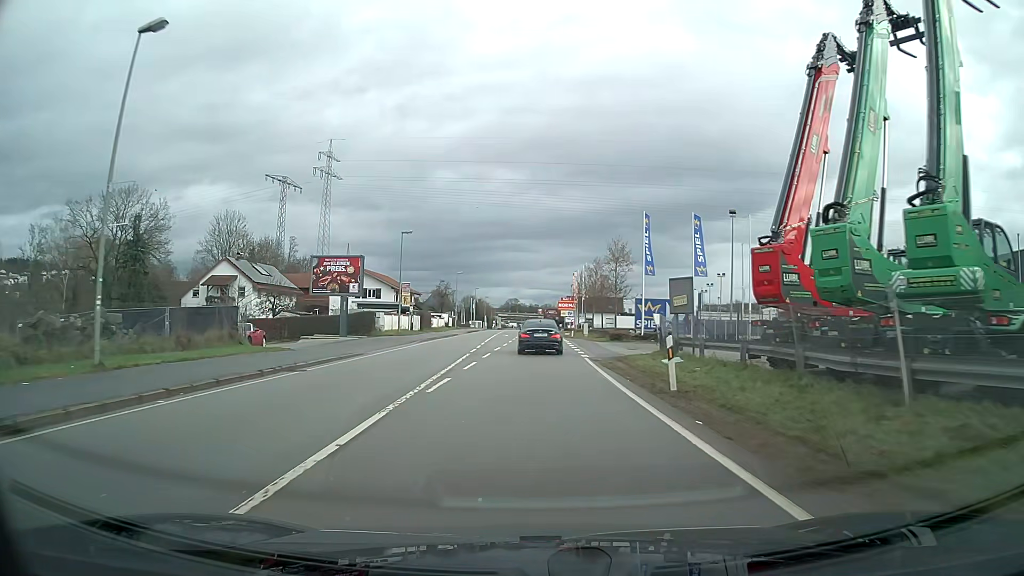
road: primary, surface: asphalt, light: Day
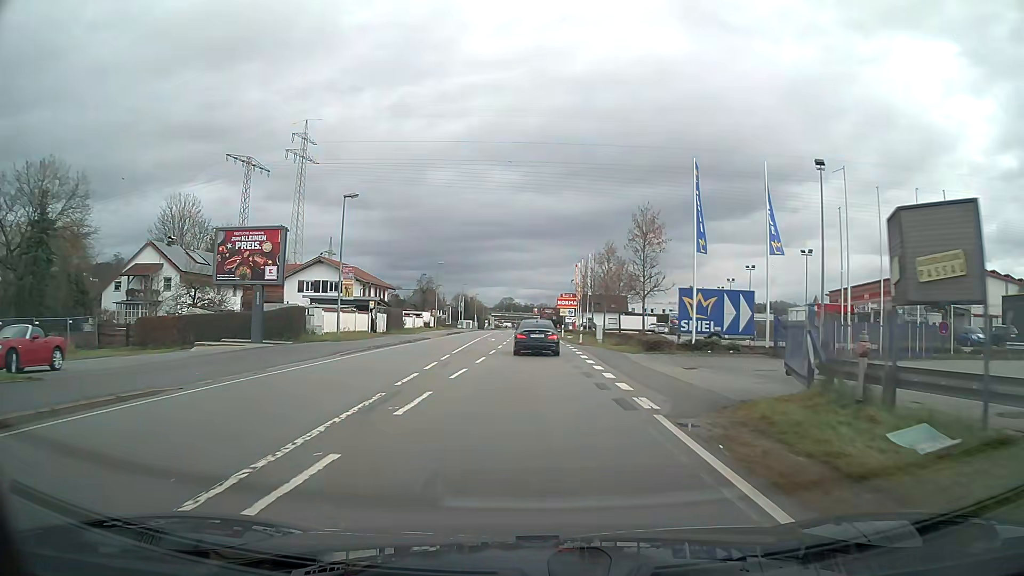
(0.0, +15.0) m; 0°
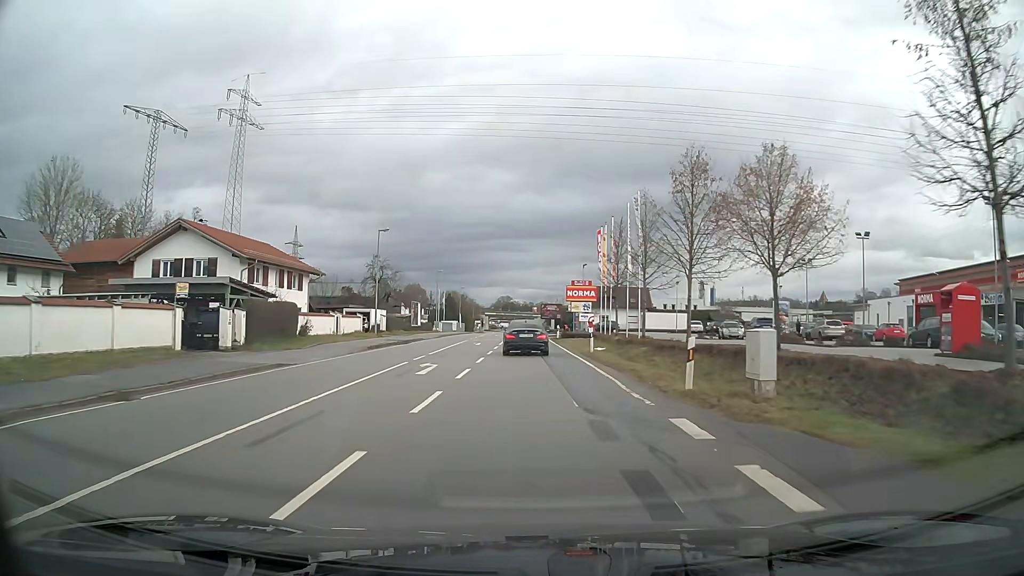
(+0.1, +29.8) m; 0°
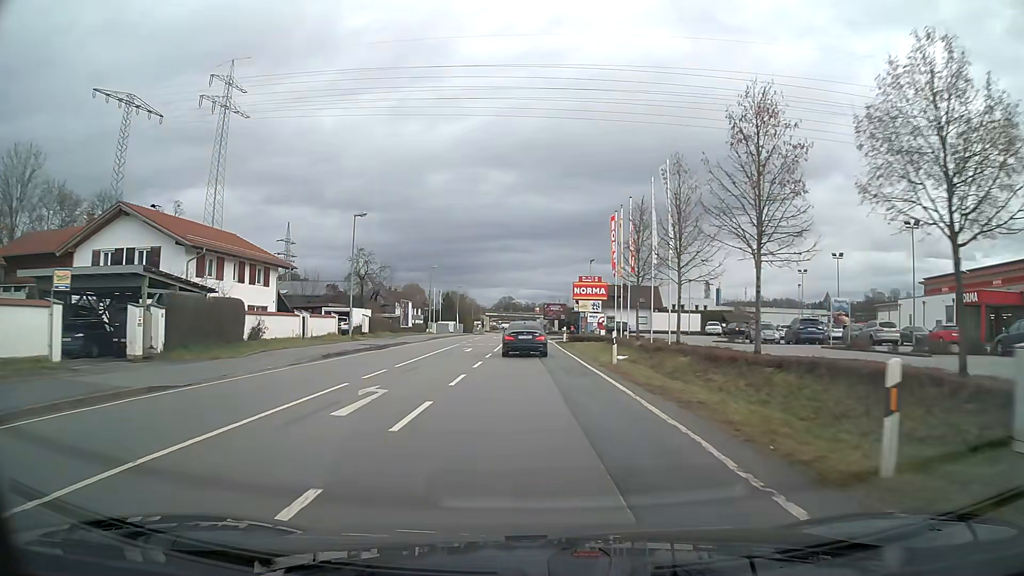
(0.0, +7.5) m; 0°
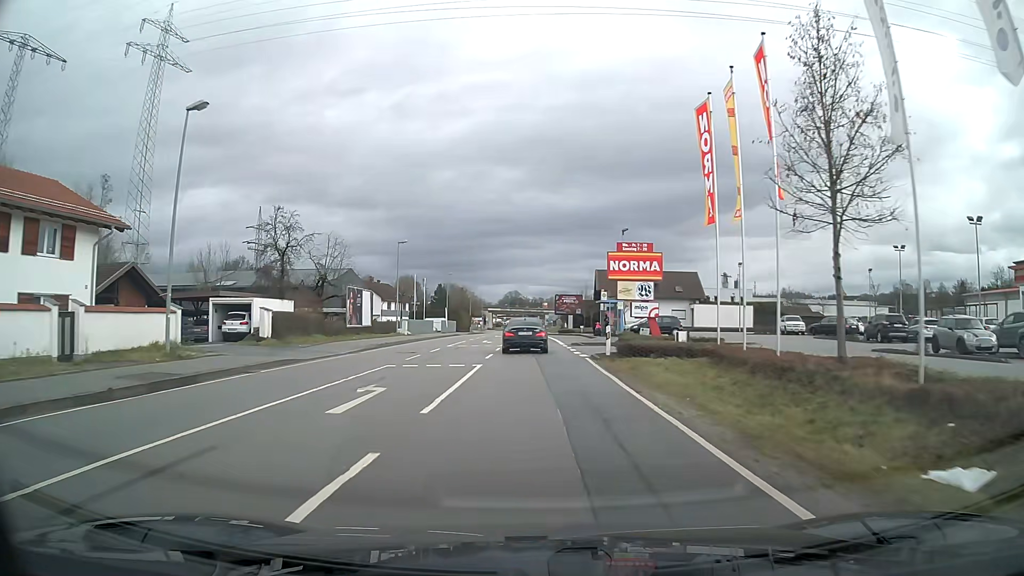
(-0.1, +22.7) m; -1°
